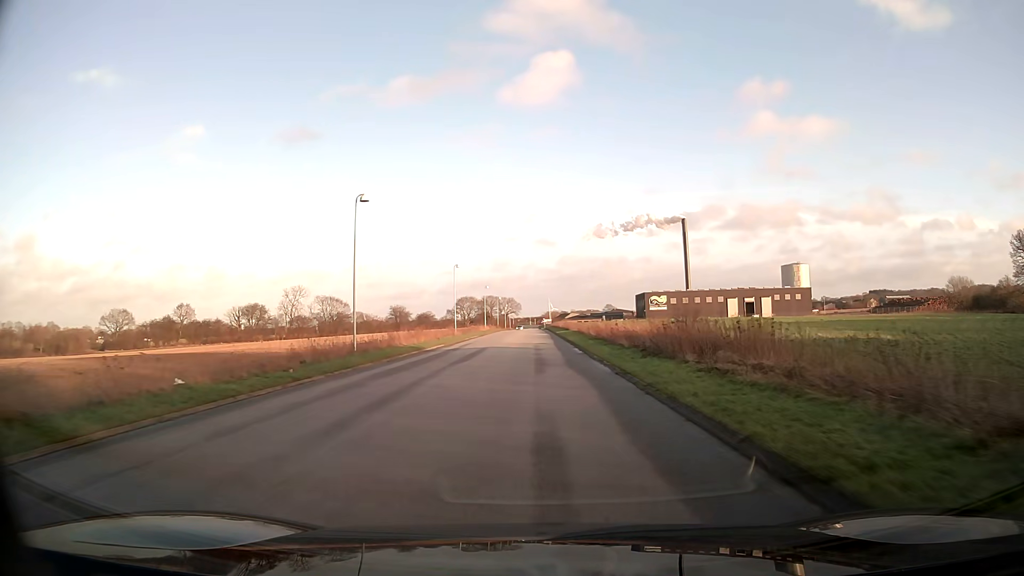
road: unclassified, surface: asphalt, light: Day
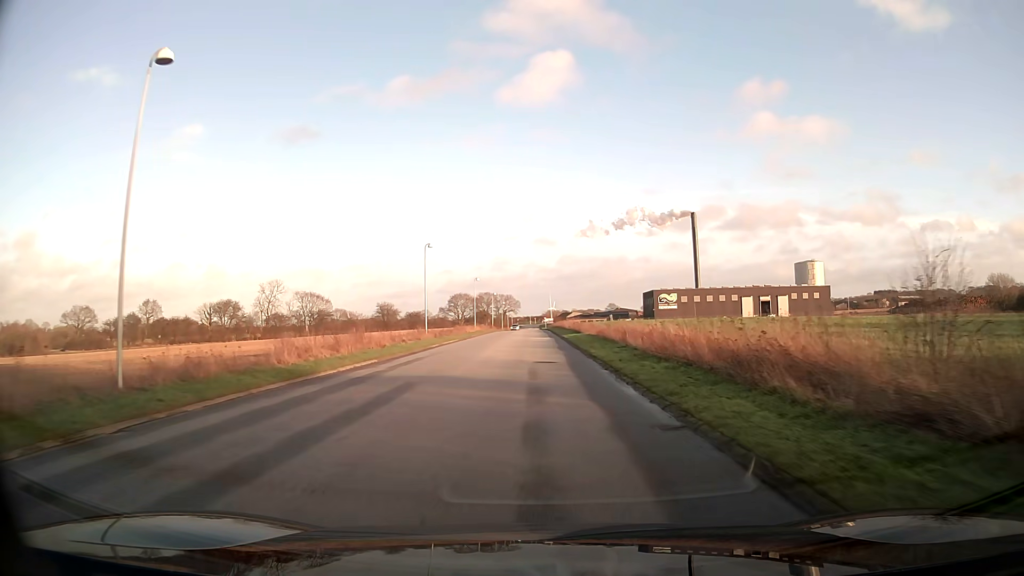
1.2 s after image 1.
(0.0, +19.0) m; 0°
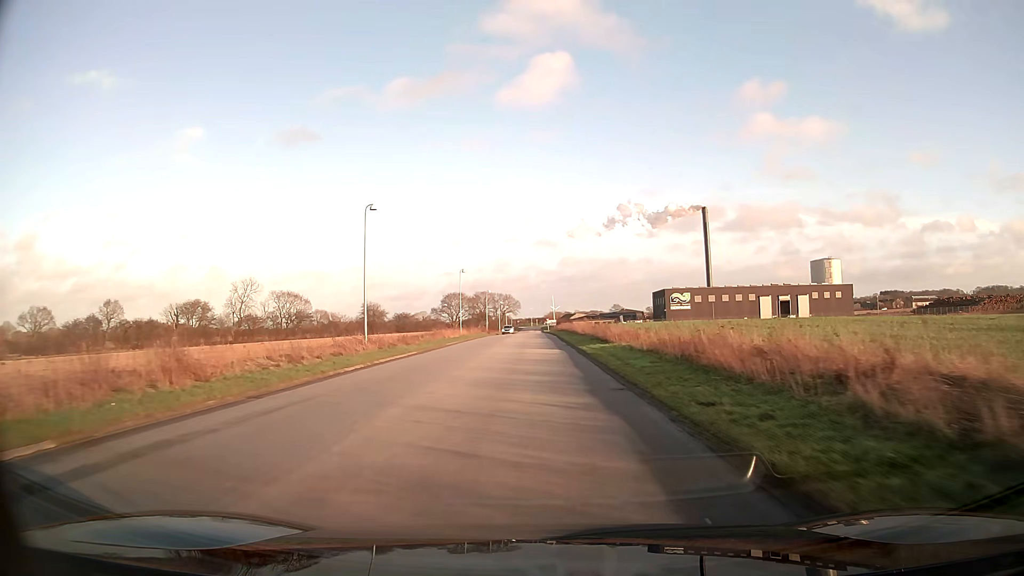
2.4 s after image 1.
(0.0, +19.2) m; 0°
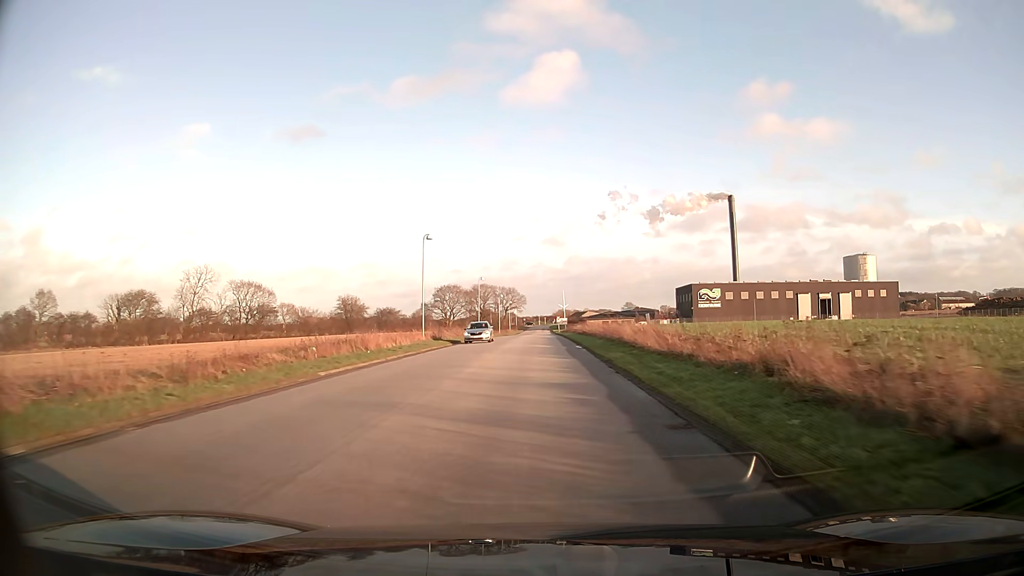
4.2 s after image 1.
(-0.2, +29.1) m; -1°
(0, +10) (0, +20) (0, +30) (0, +40) (0, +50) (0, +60) (0, +70) (+1, +80) (+1, +90) (+1, +100) m
